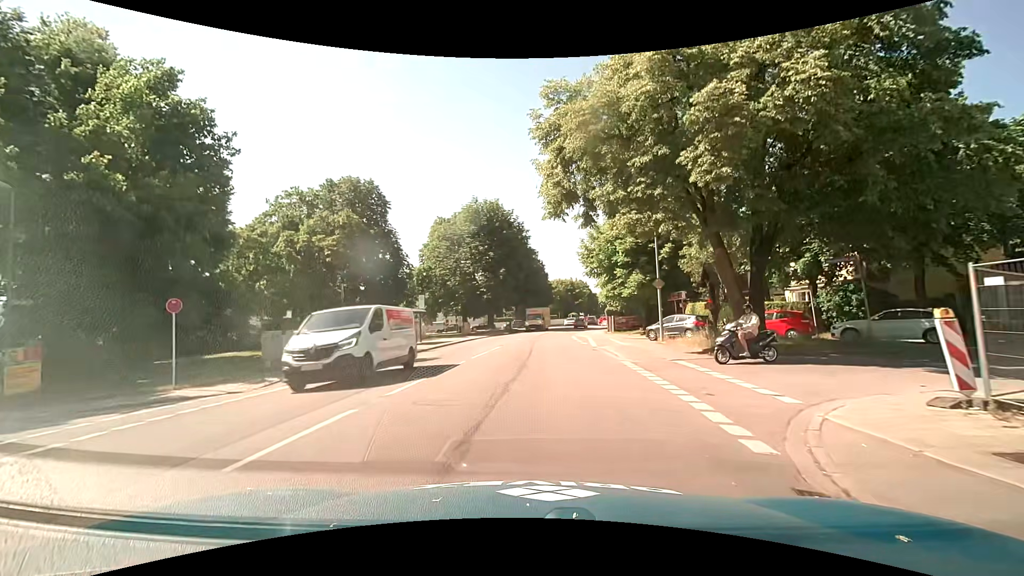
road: secondary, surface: asphalt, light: Day
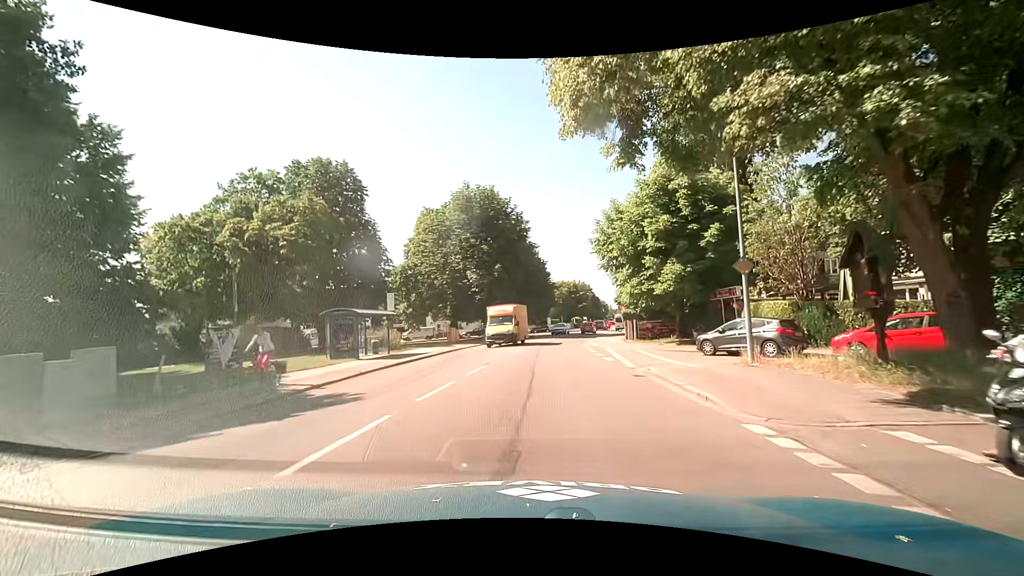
(0.0, +9.1) m; 0°
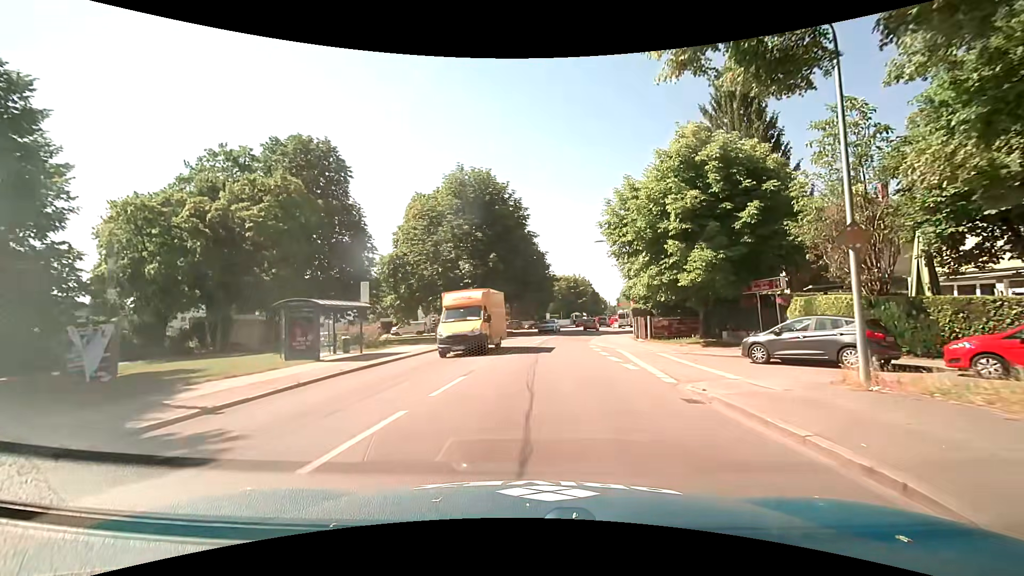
(0.0, +4.6) m; 0°
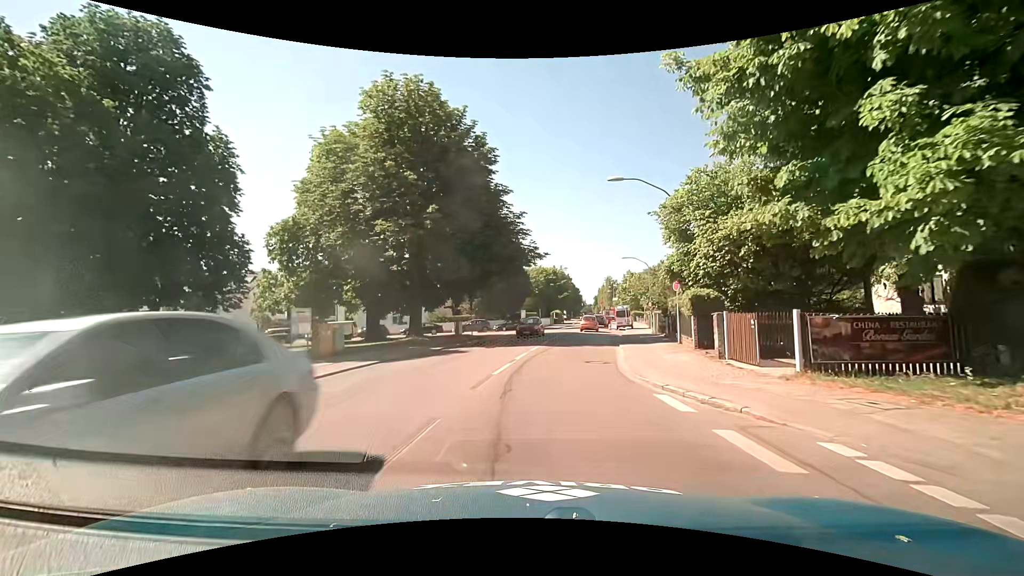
(+0.4, +18.8) m; +3°
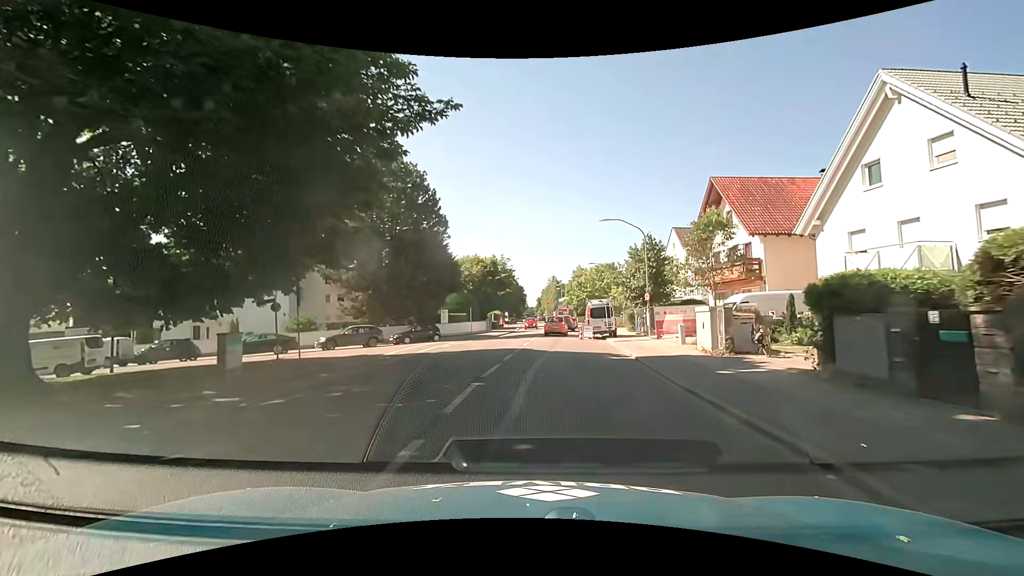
(+1.3, +22.9) m; +7°
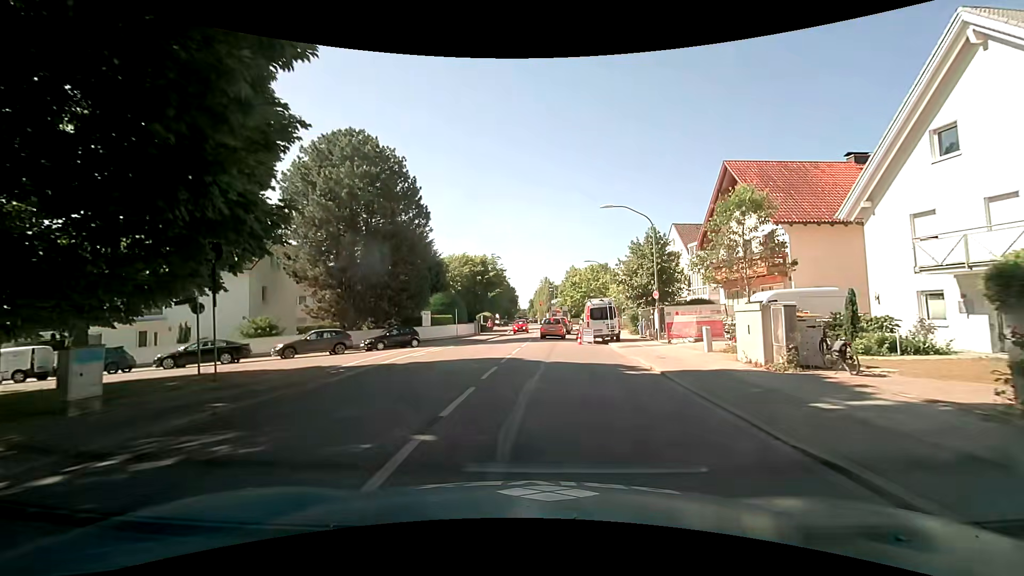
(0.0, +4.5) m; 0°
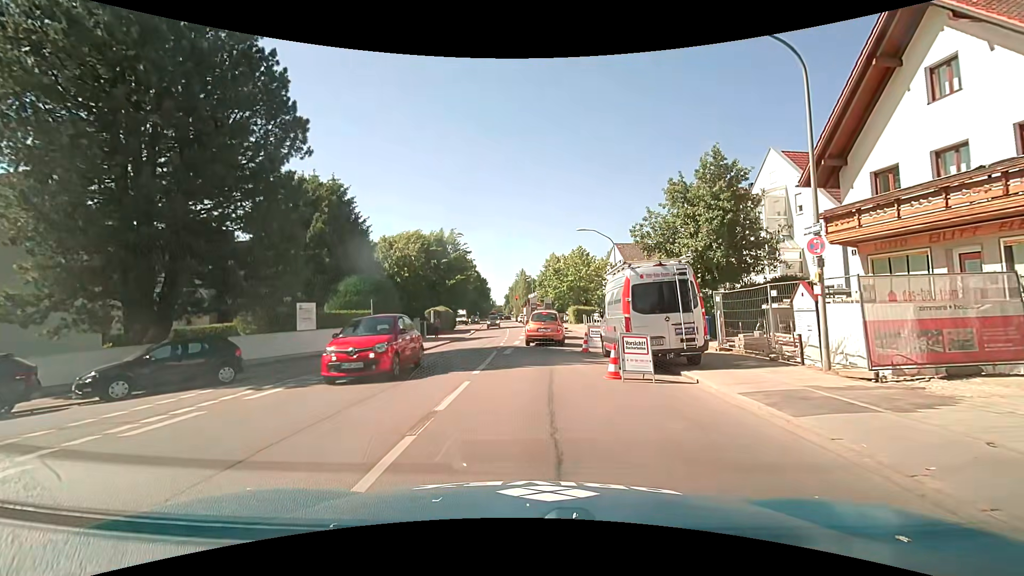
(+0.5, +17.7) m; +4°
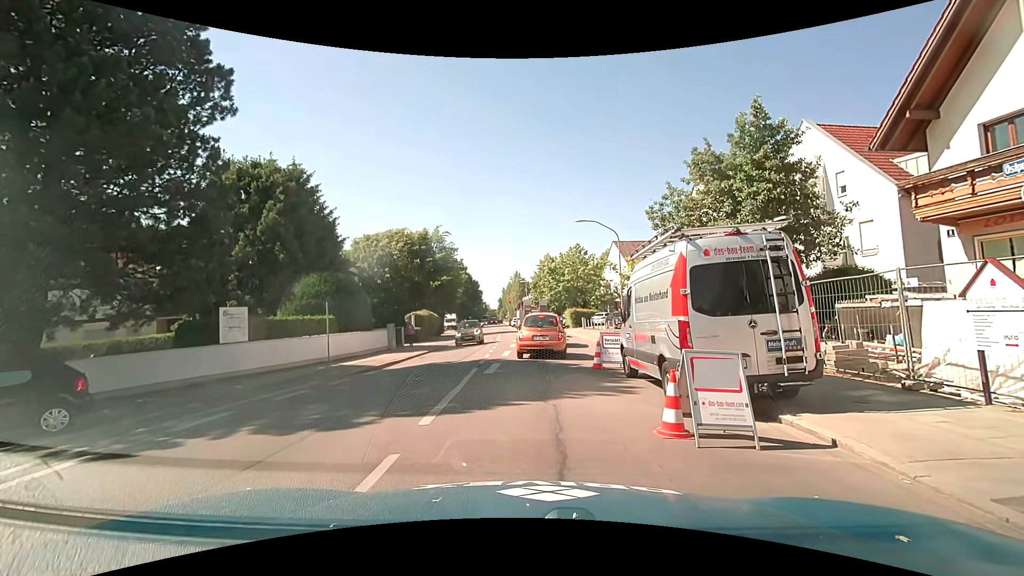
(0.0, +4.6) m; -1°
